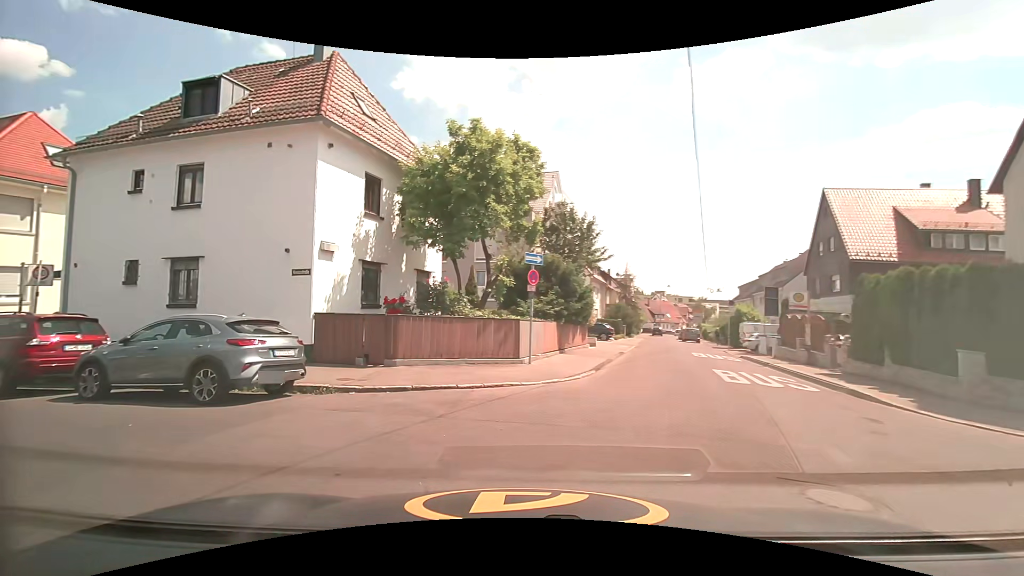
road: tertiary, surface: asphalt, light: Day
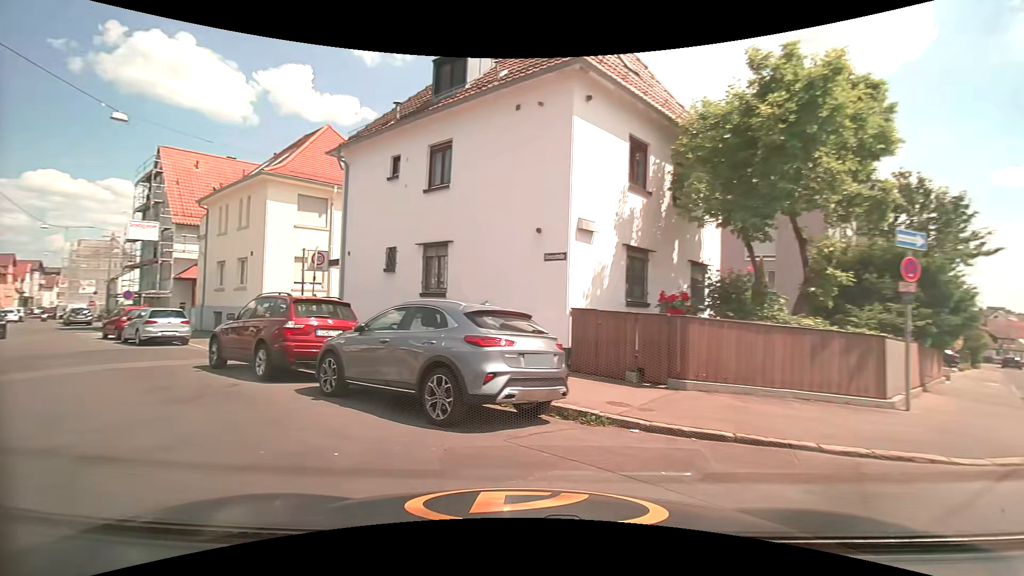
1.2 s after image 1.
(-0.8, +3.6) m; -24°
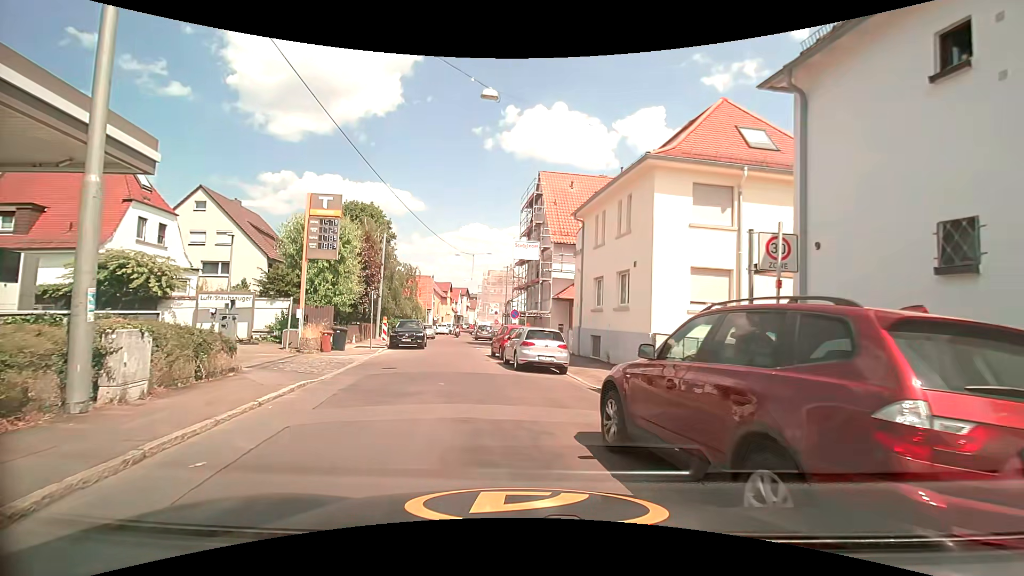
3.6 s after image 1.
(-3.1, +6.4) m; -42°
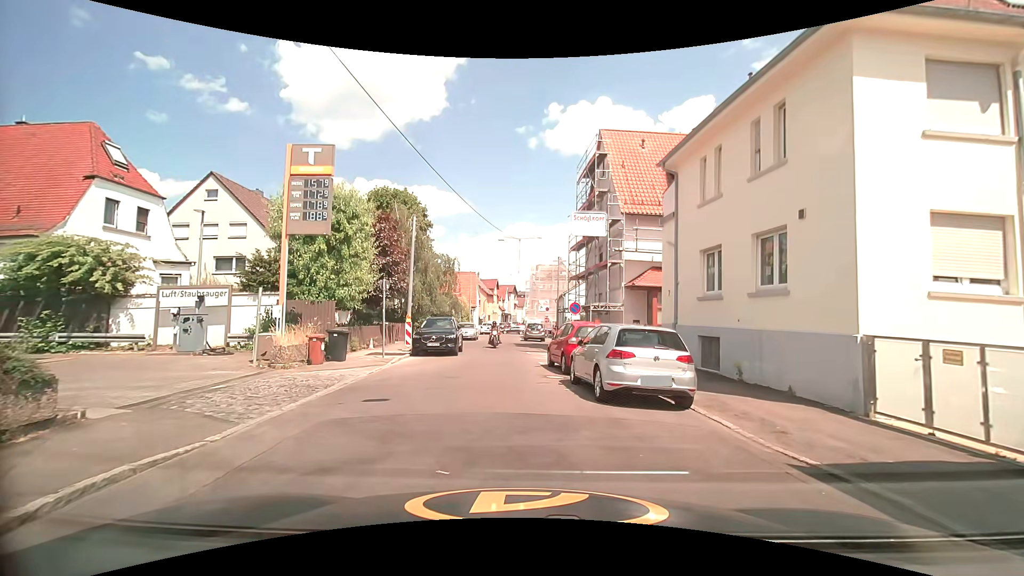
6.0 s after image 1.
(-0.6, +7.0) m; -7°
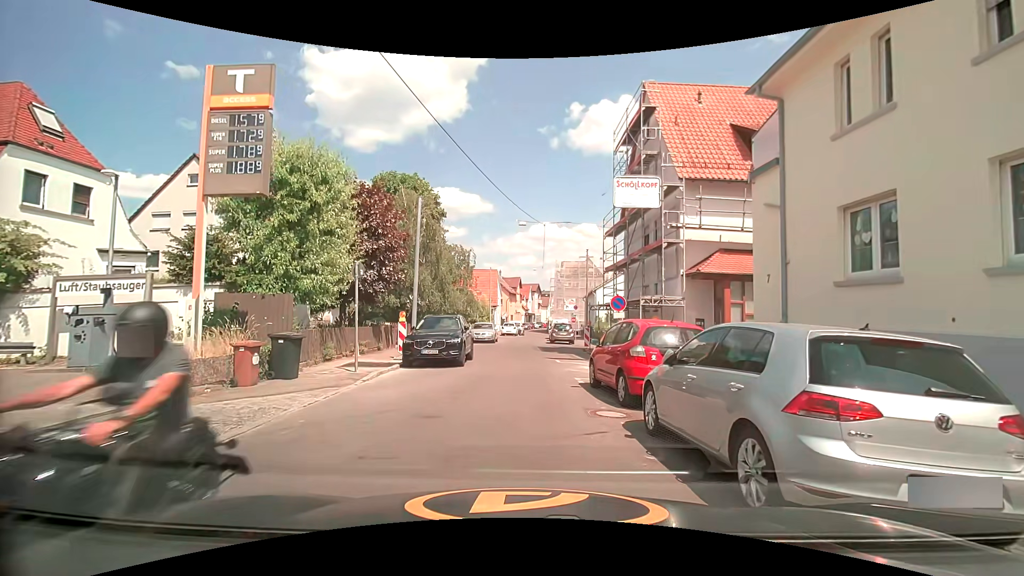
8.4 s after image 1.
(0.0, +5.4) m; -1°
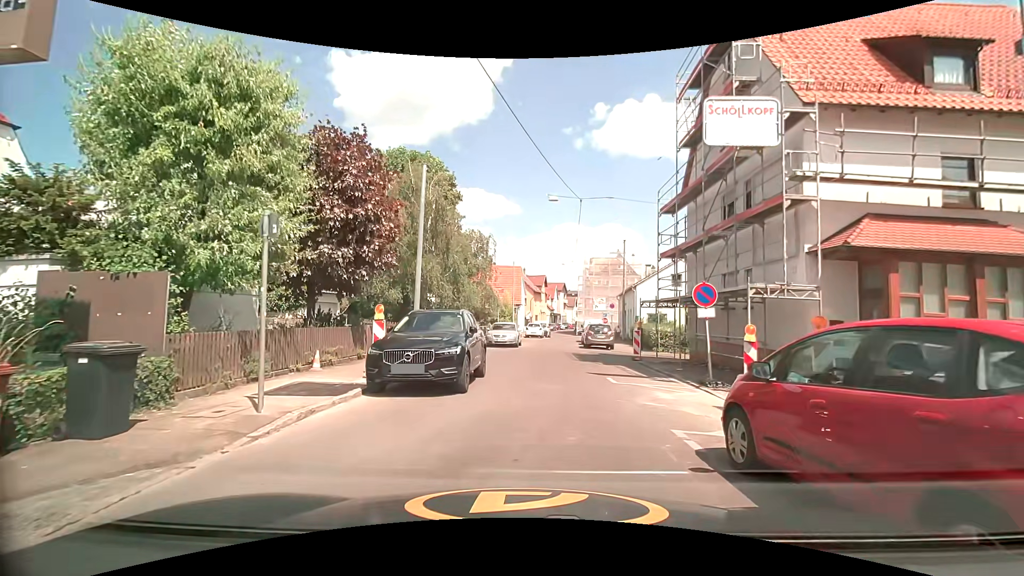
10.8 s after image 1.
(-0.4, +6.2) m; -3°
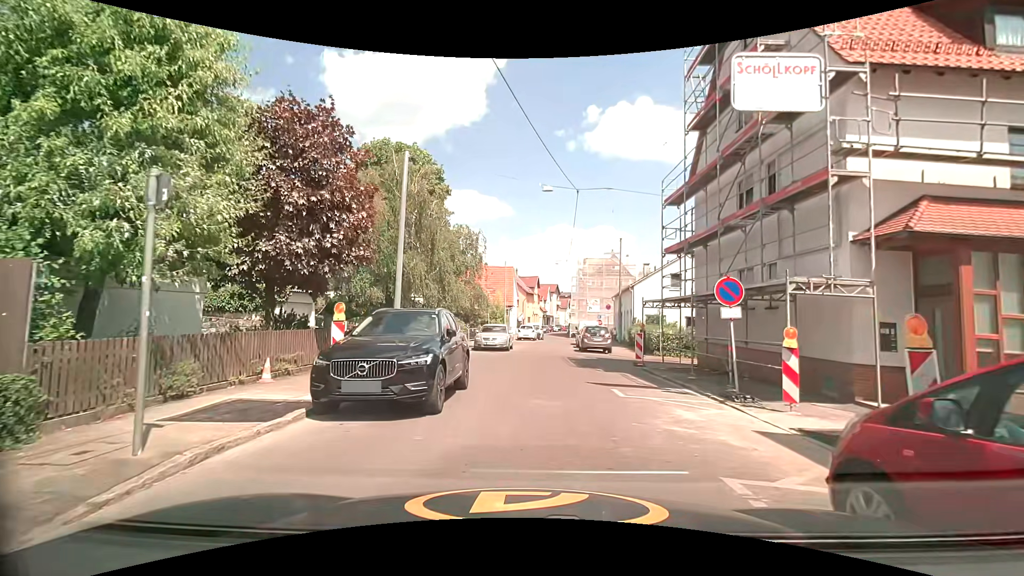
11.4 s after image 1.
(0.0, +2.0) m; +2°
